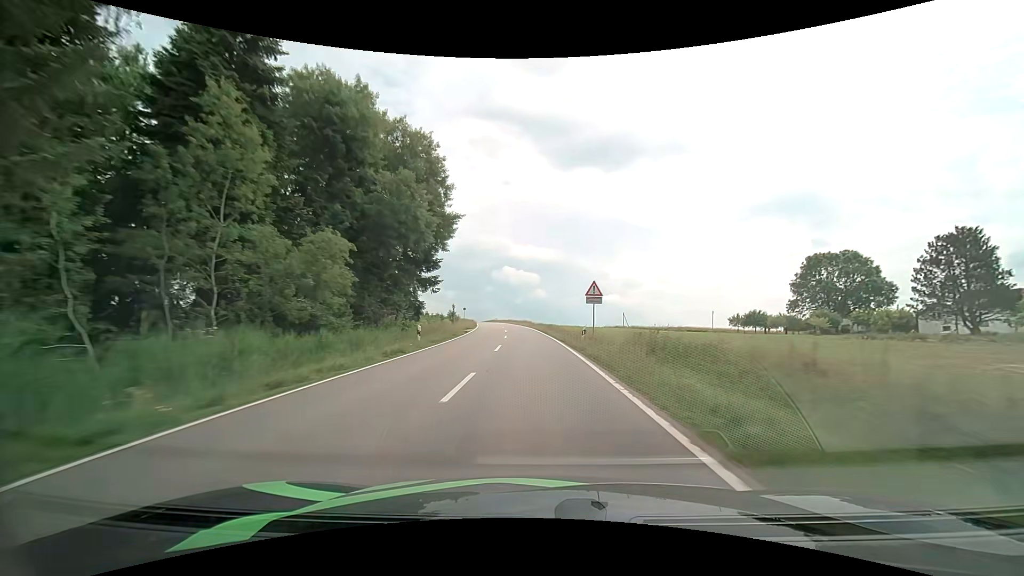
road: tertiary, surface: asphalt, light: Day
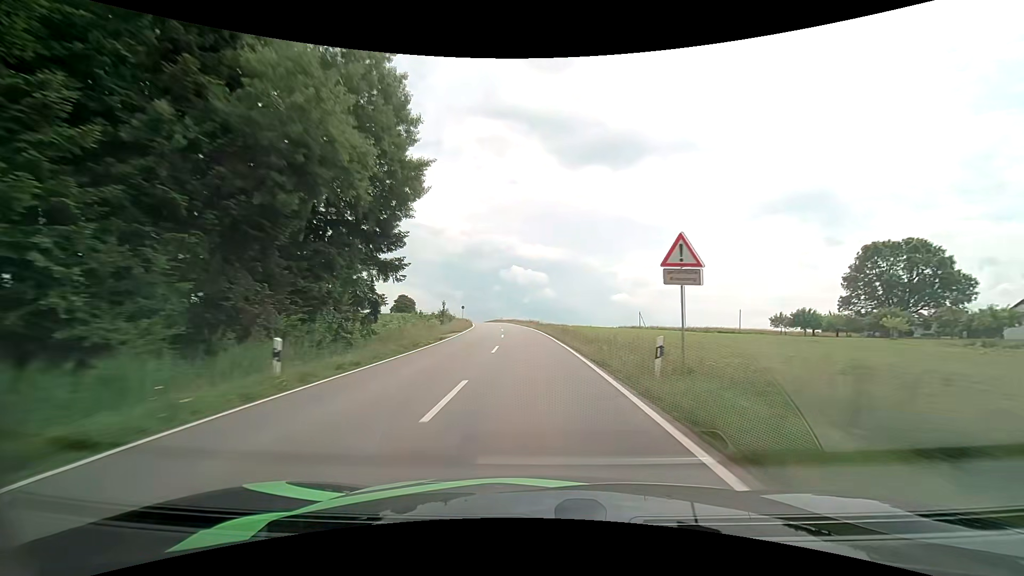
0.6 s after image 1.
(-0.1, +13.5) m; -1°
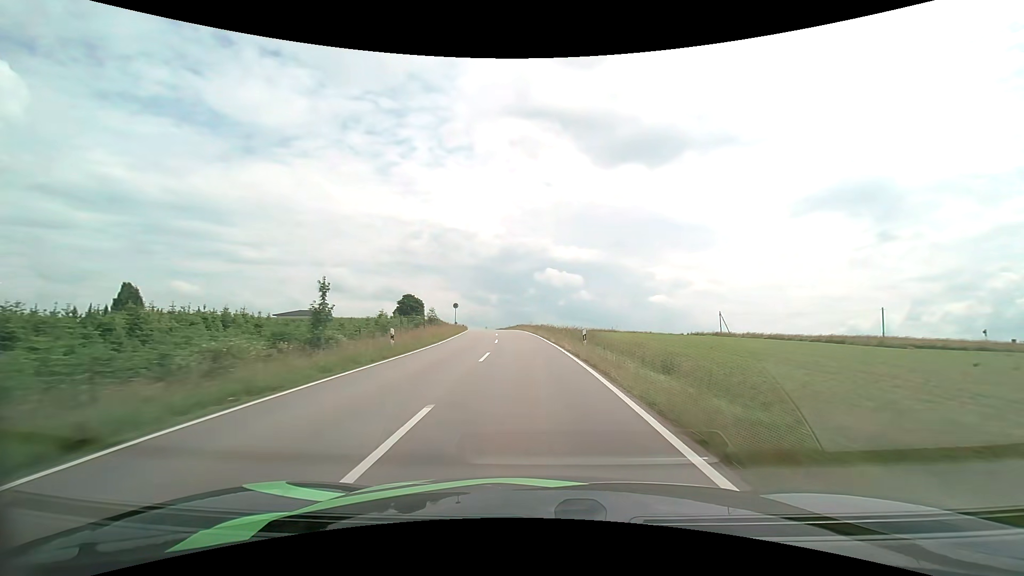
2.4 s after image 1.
(-1.2, +40.4) m; -4°
(0, +10) (0, +20) (-1, +30) (-2, +40) (-2, +50) (-4, +60) (-5, +70) (-6, +80) (-8, +90) (-9, +99) m
